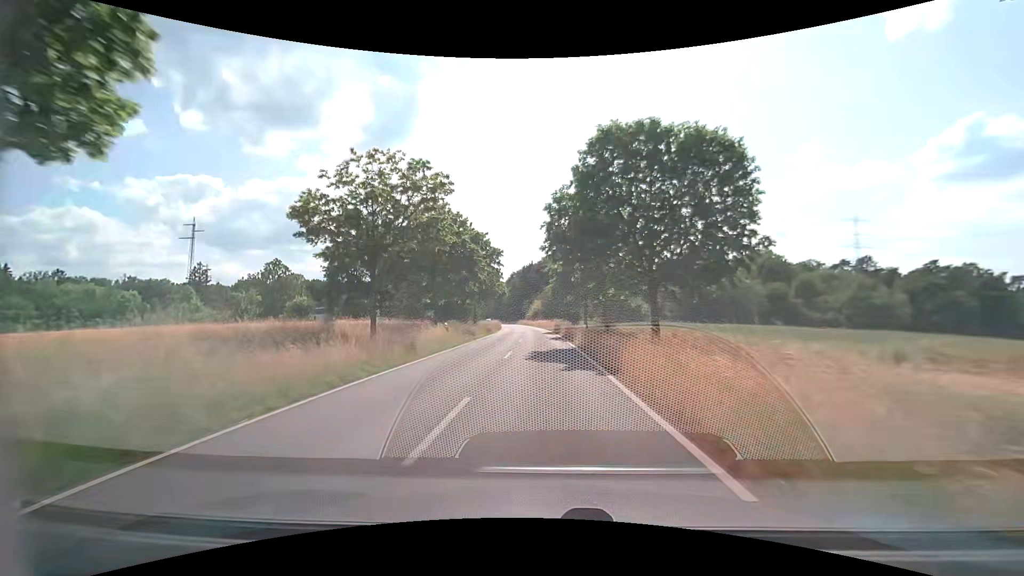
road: secondary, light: Day
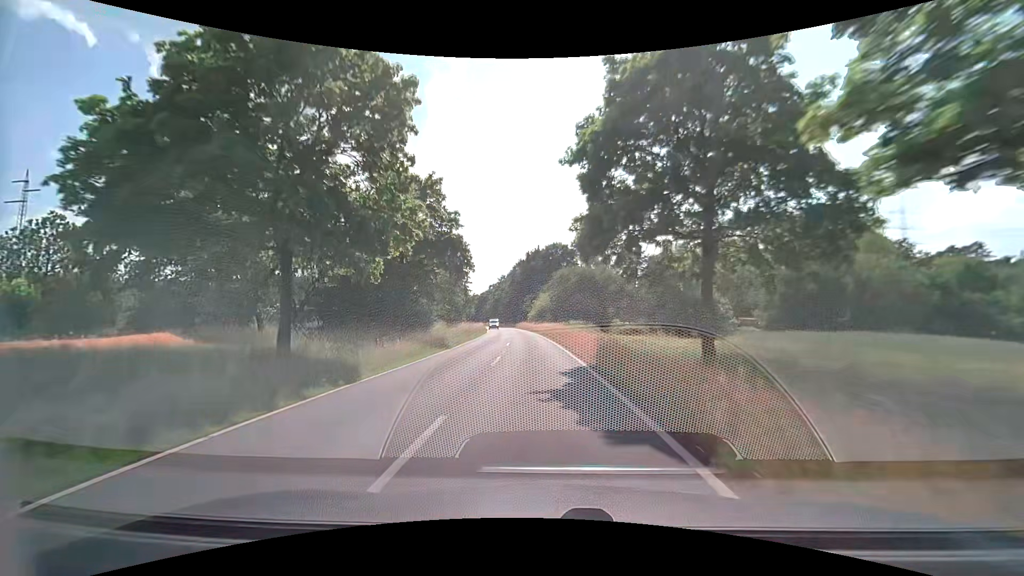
(+0.1, +37.5) m; -1°
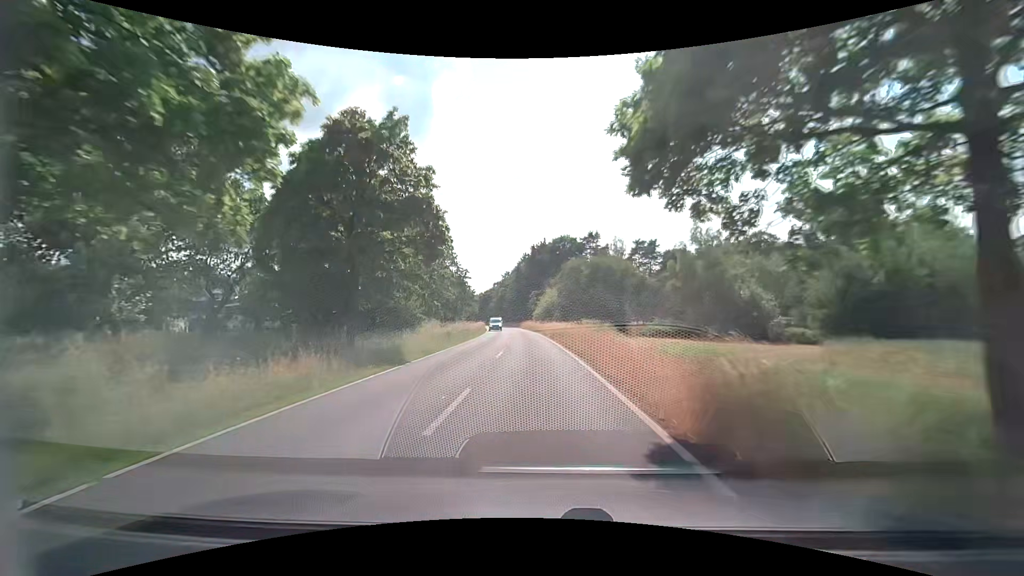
(0.0, +9.4) m; 0°
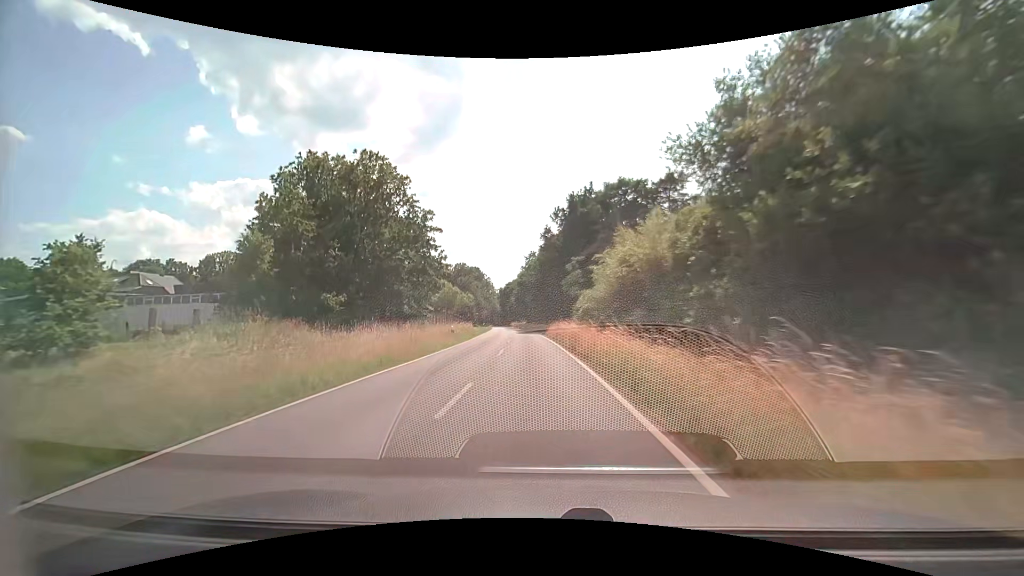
(-1.6, +47.1) m; -4°
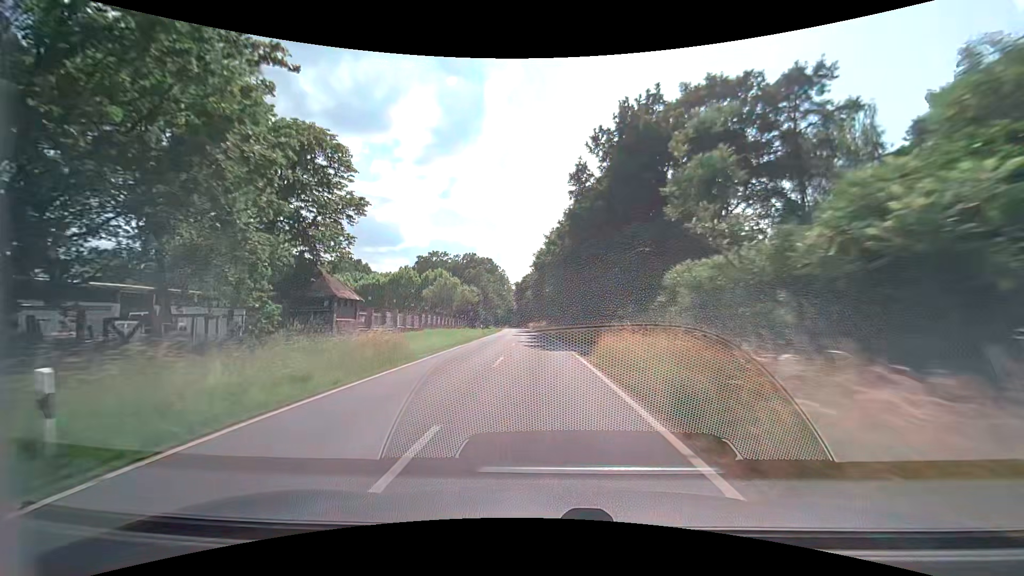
(-0.7, +28.4) m; -2°
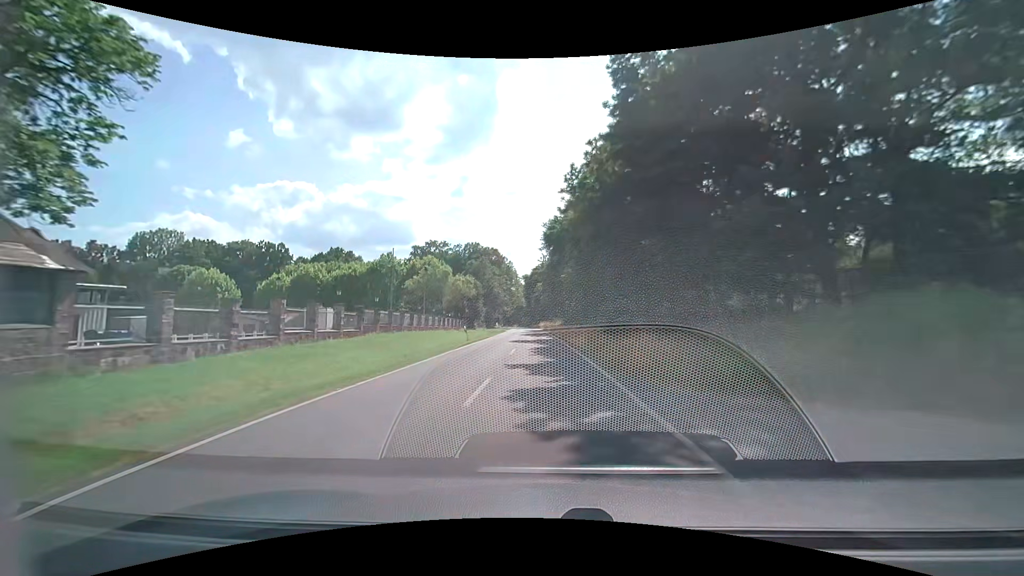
(-0.3, +18.8) m; -1°
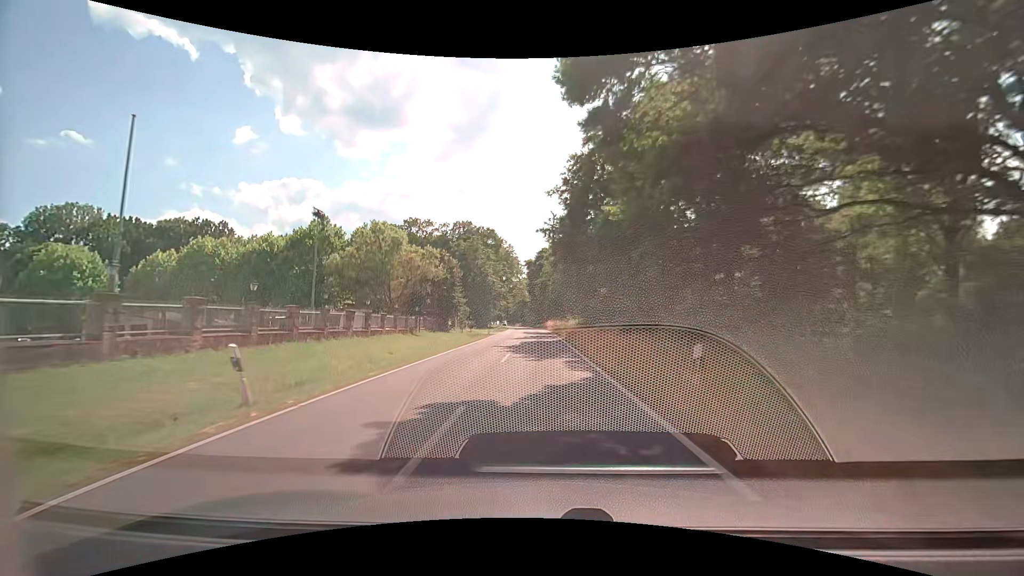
(-0.4, +27.9) m; -1°
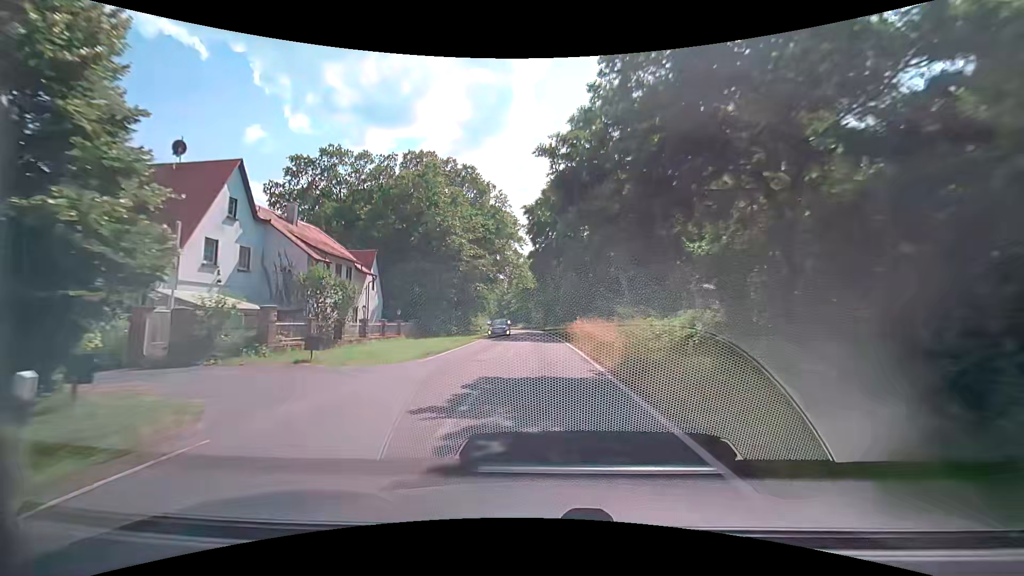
(-0.4, +46.3) m; -1°
(0, +10) (0, +20) (0, +30) (0, +40) (0, +50) (-1, +60) (-2, +70) (-2, +80) (-3, +90) (-4, +100) m
